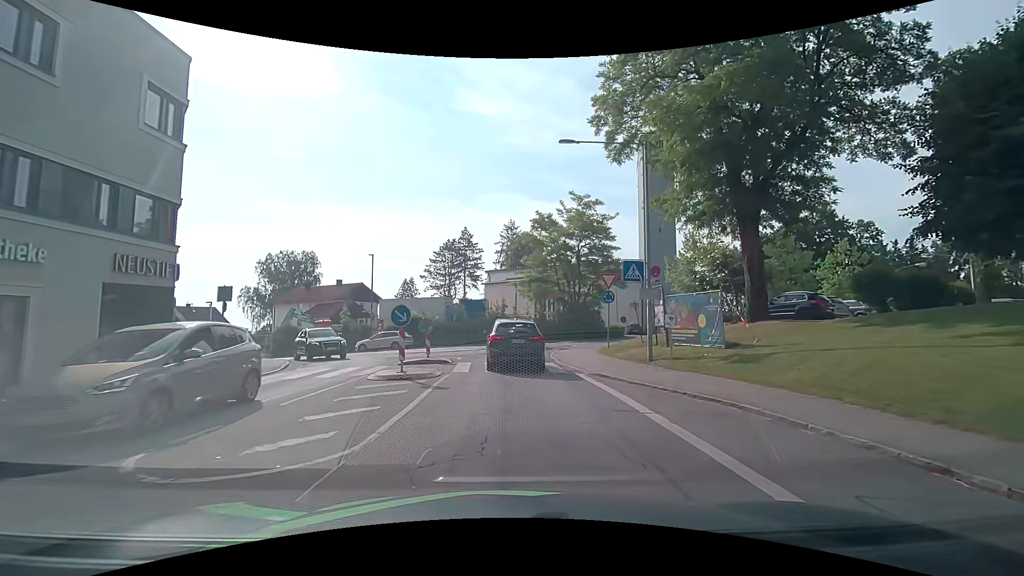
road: unclassified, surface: asphalt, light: Day
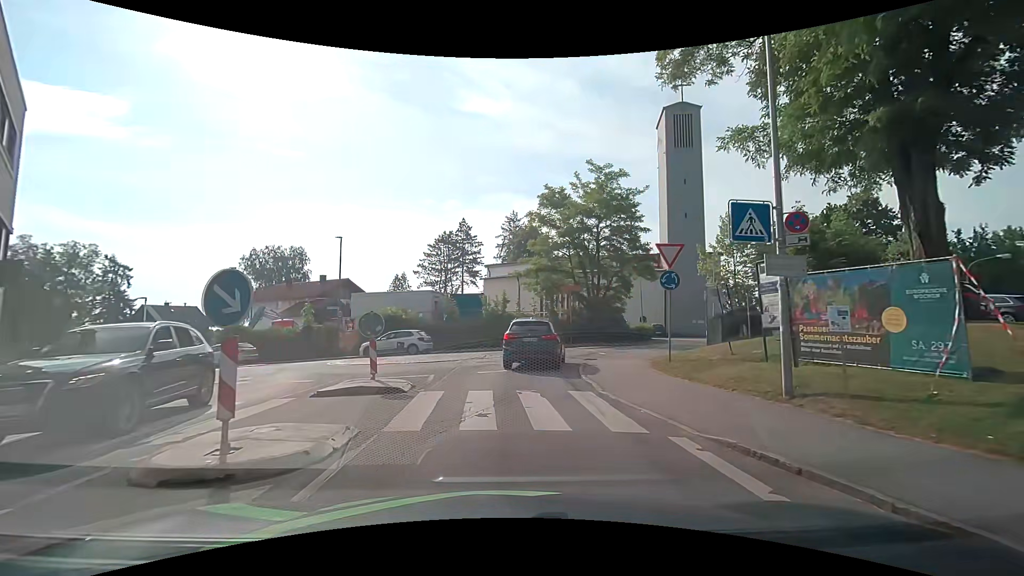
(-0.2, +8.6) m; -1°
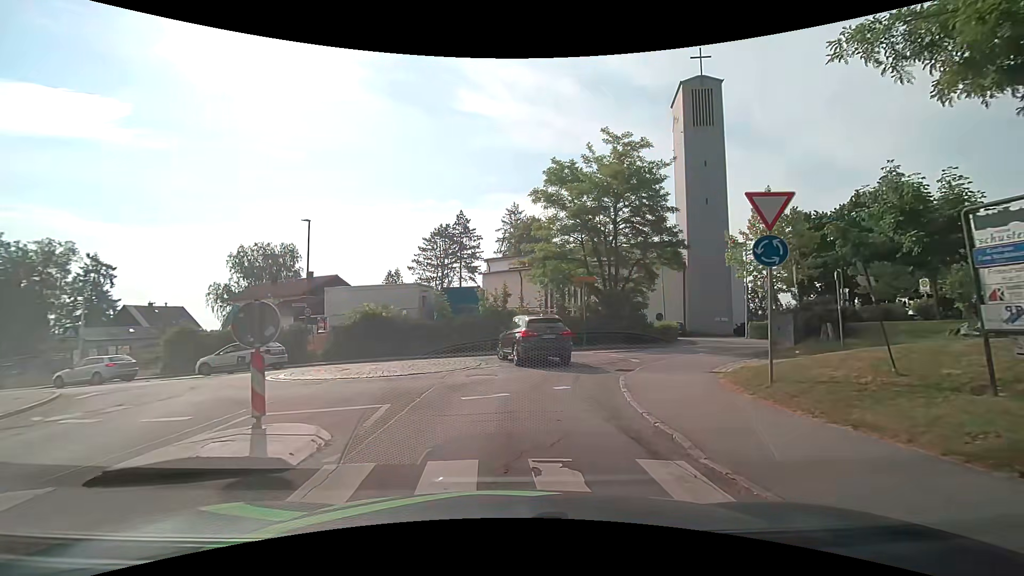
(-0.1, +5.5) m; -1°
